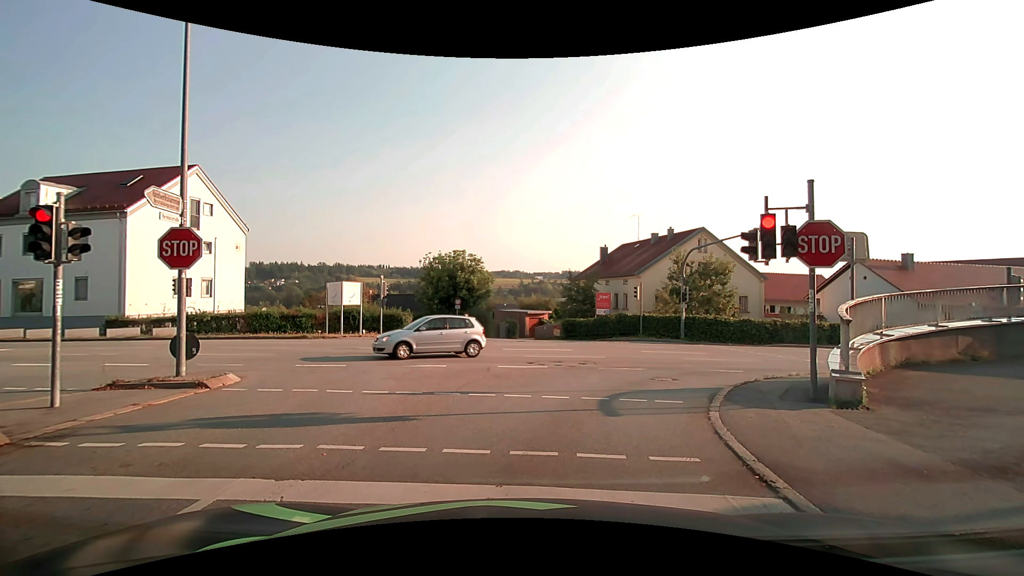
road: tertiary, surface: asphalt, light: Day
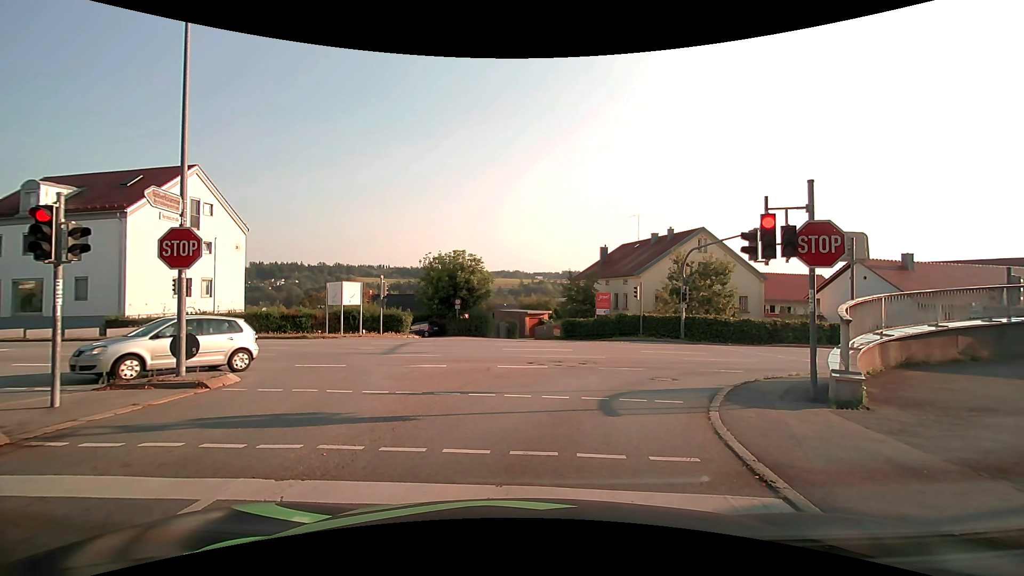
(0.0, 0.0) m; 0°
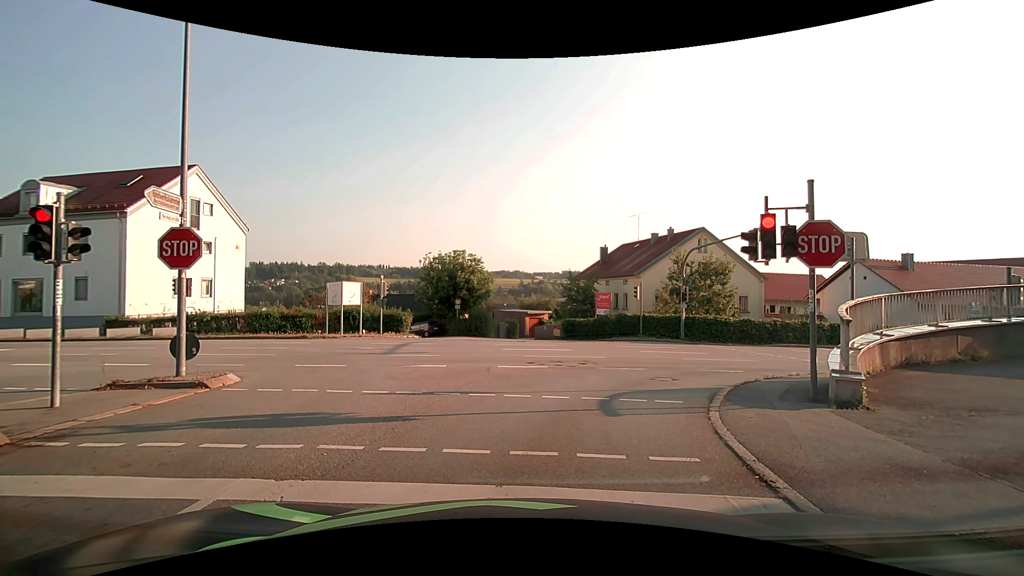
(0.0, 0.0) m; 0°
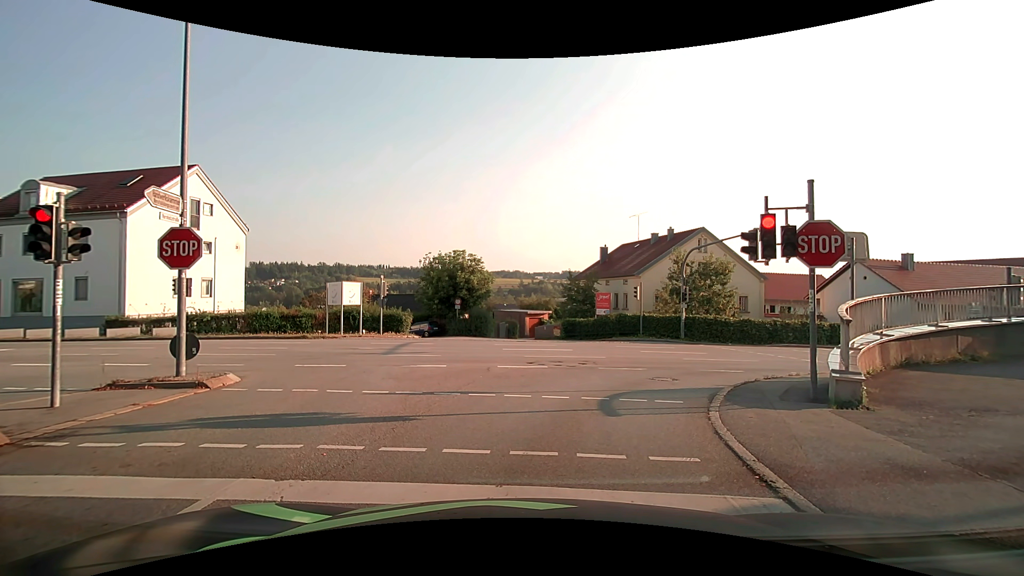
(0.0, 0.0) m; 0°
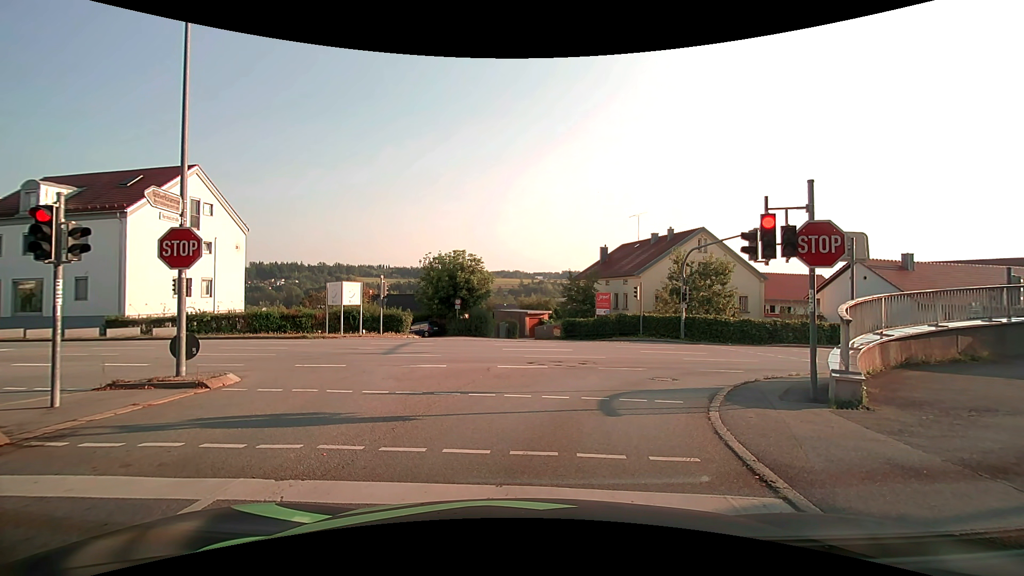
(0.0, 0.0) m; 0°
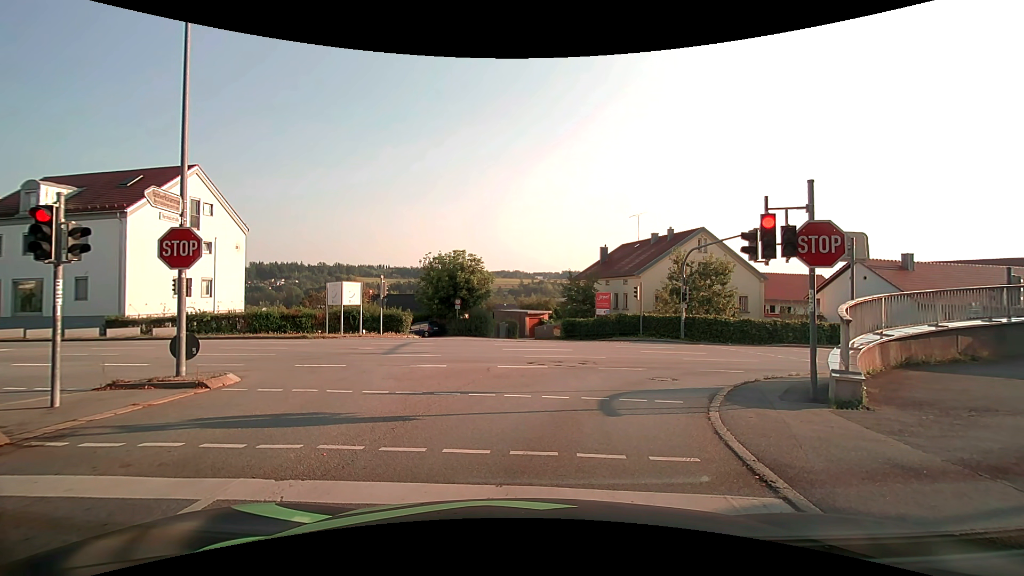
(0.0, 0.0) m; 0°
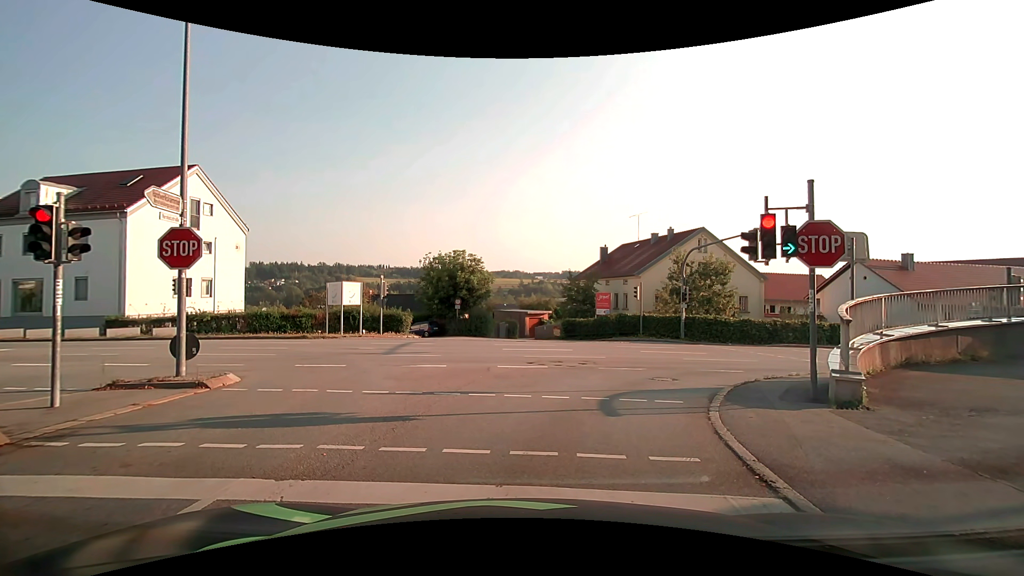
(0.0, 0.0) m; 0°
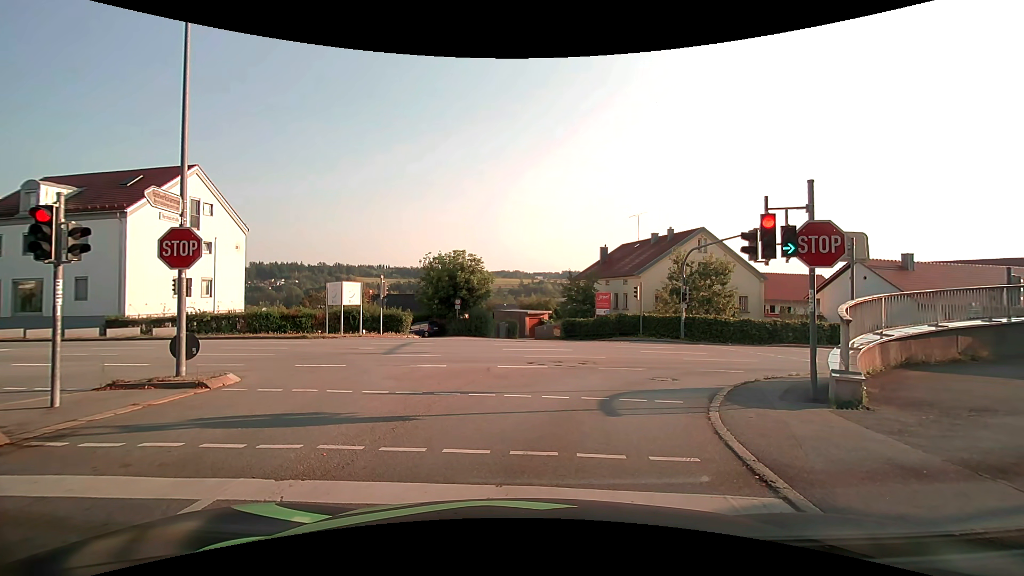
(0.0, 0.0) m; 0°
(+1, +10) (+6, +18) (+16, +22) (+25, +24) (+35, +26) (+45, +30) (+54, +33) (+63, +38) (+71, +43) (+79, +49) m
